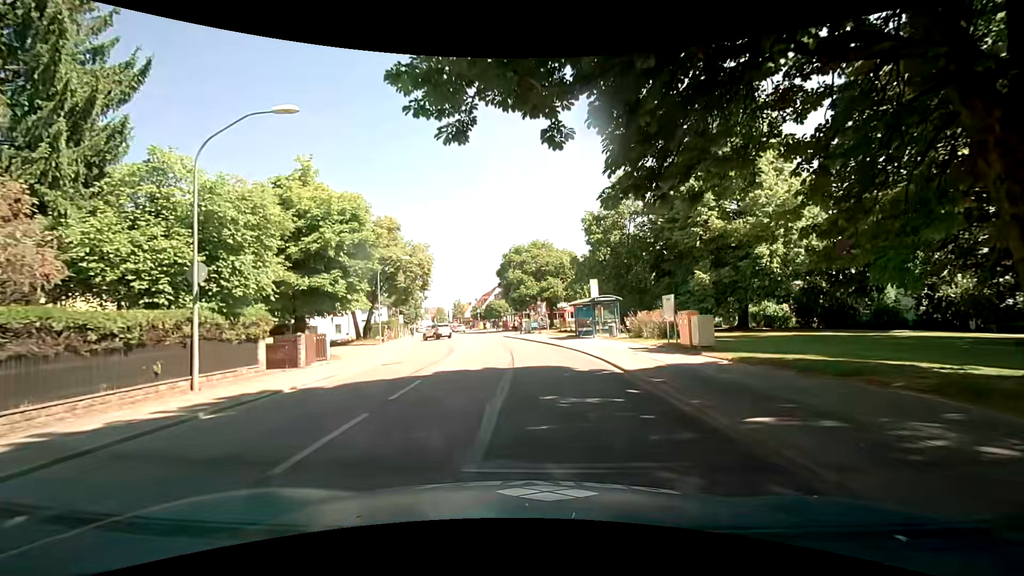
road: secondary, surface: asphalt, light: Day
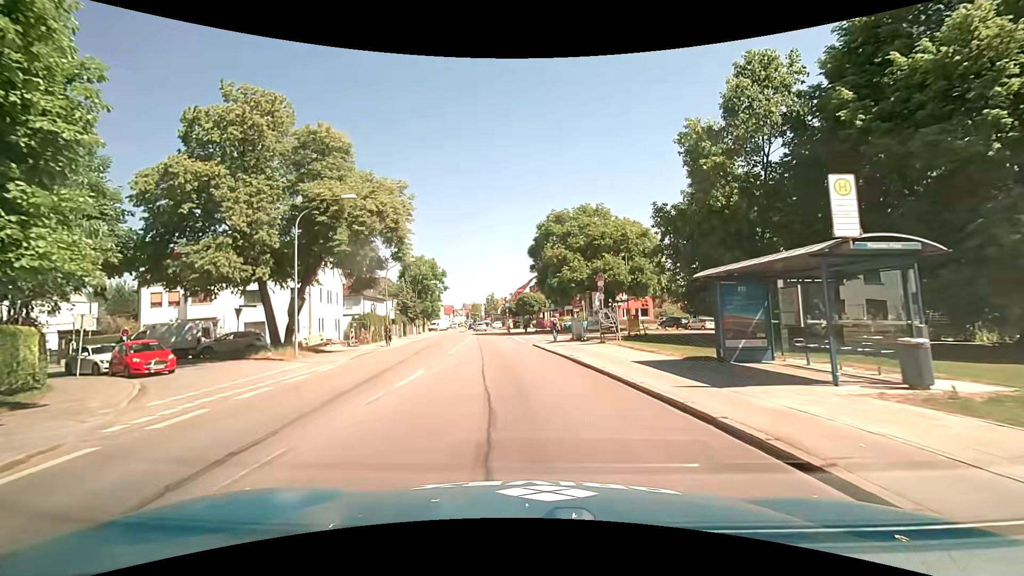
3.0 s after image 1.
(-0.2, +23.1) m; -4°
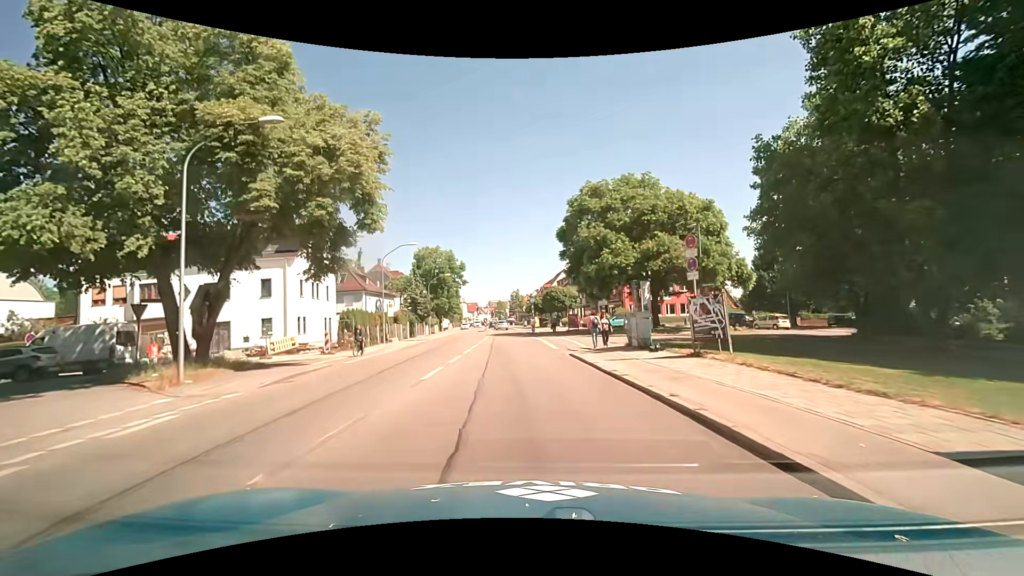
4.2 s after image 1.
(-0.3, +10.3) m; -3°
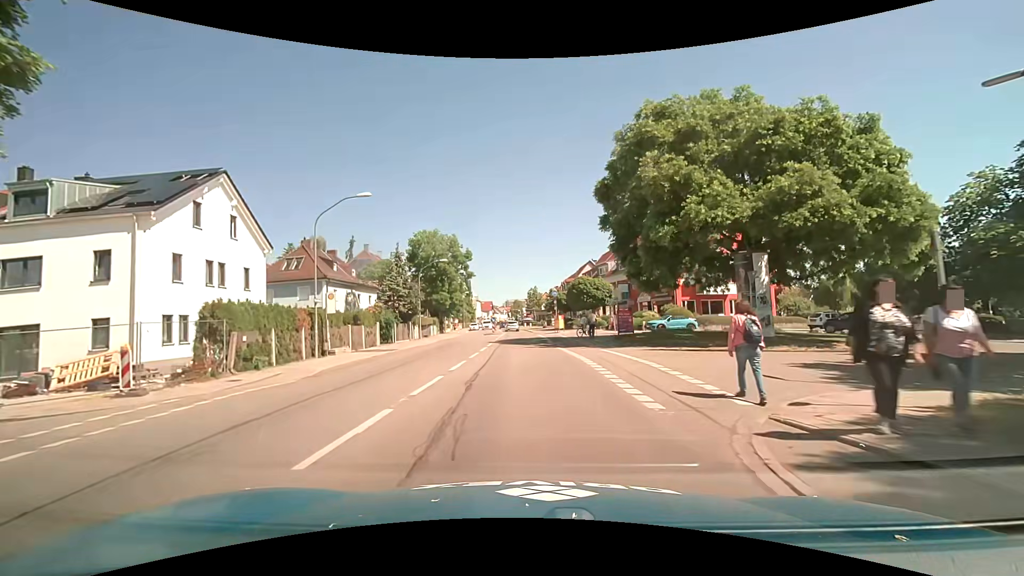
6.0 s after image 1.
(-0.2, +16.4) m; -2°
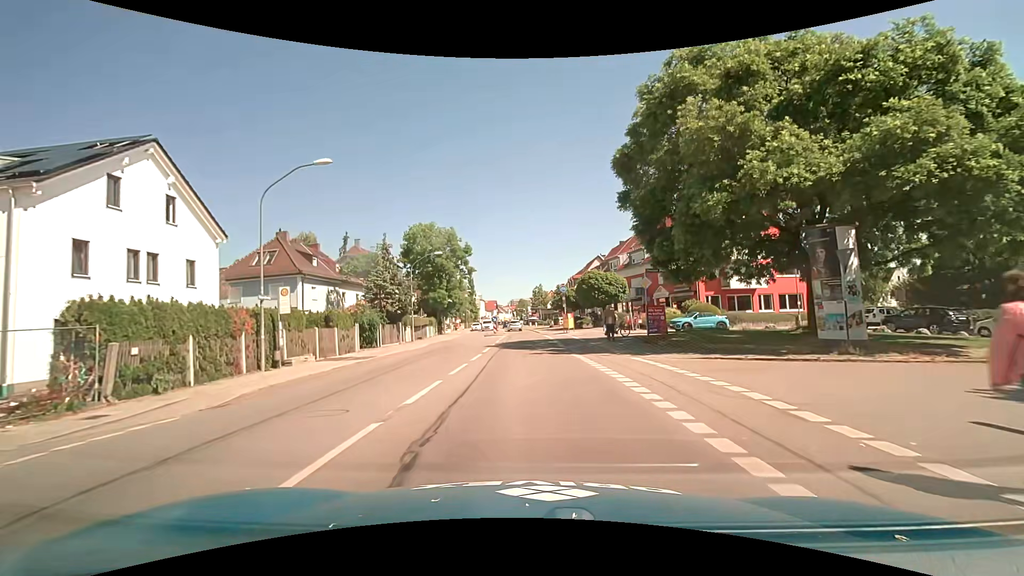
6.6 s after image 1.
(0.0, +5.5) m; 0°
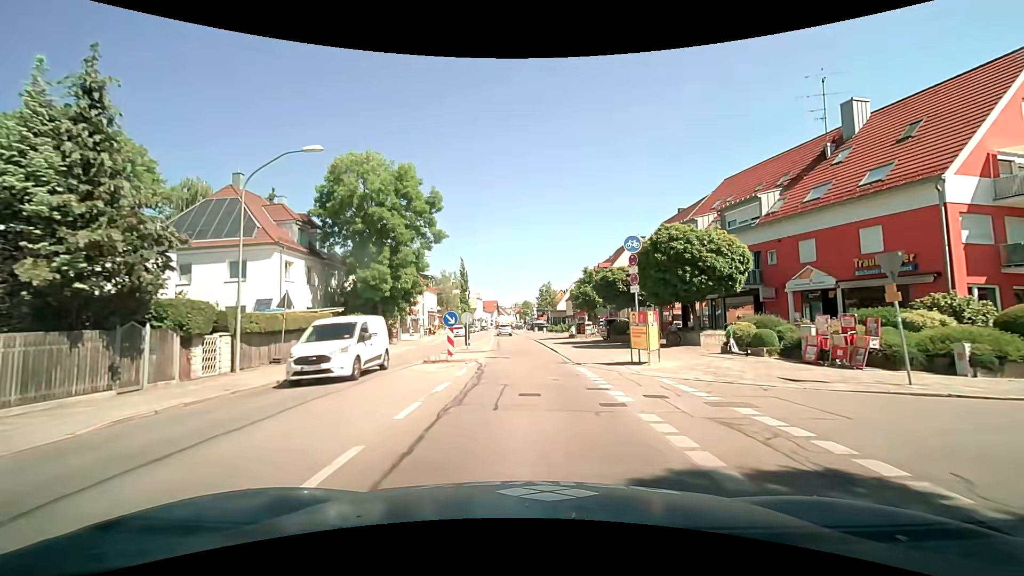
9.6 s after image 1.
(-0.3, +28.4) m; -1°
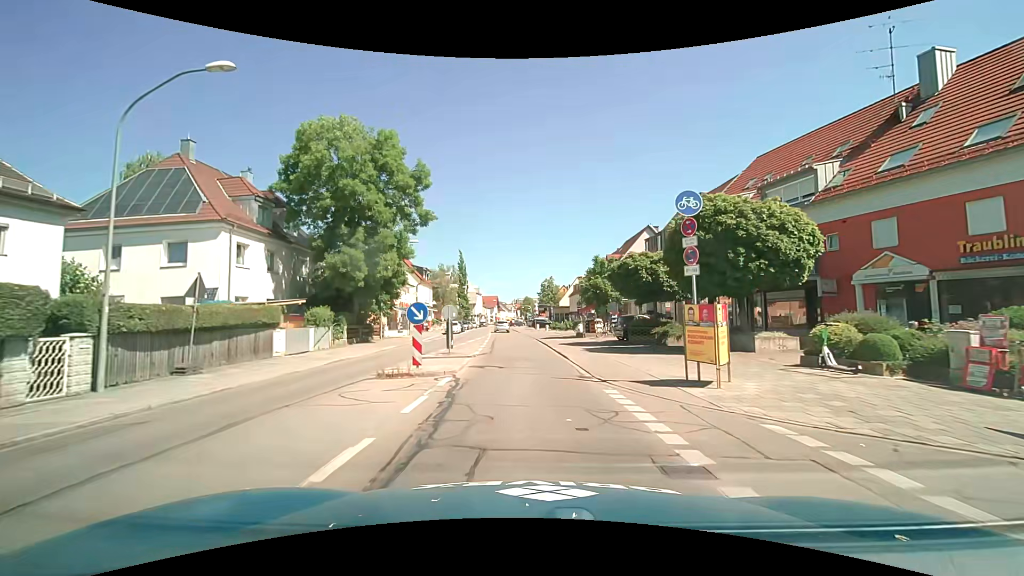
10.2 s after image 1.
(0.0, +5.7) m; 0°
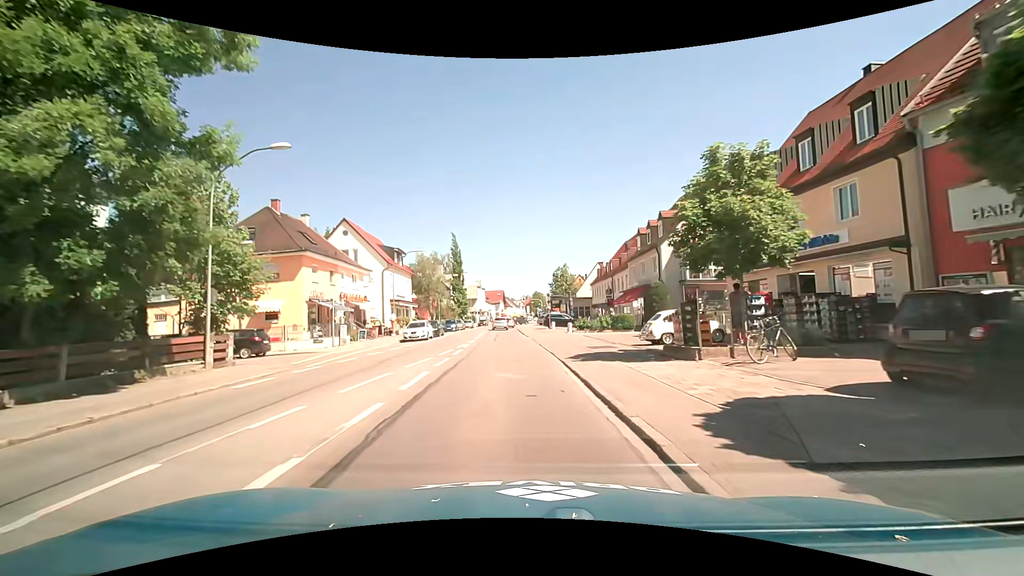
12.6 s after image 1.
(-0.2, +22.6) m; -2°
(0, +10) (0, +20) (-1, +30) (-1, +40) (-2, +50) (-2, +60) (-3, +70) (-2, +80) (-2, +90) (-2, +100) m
